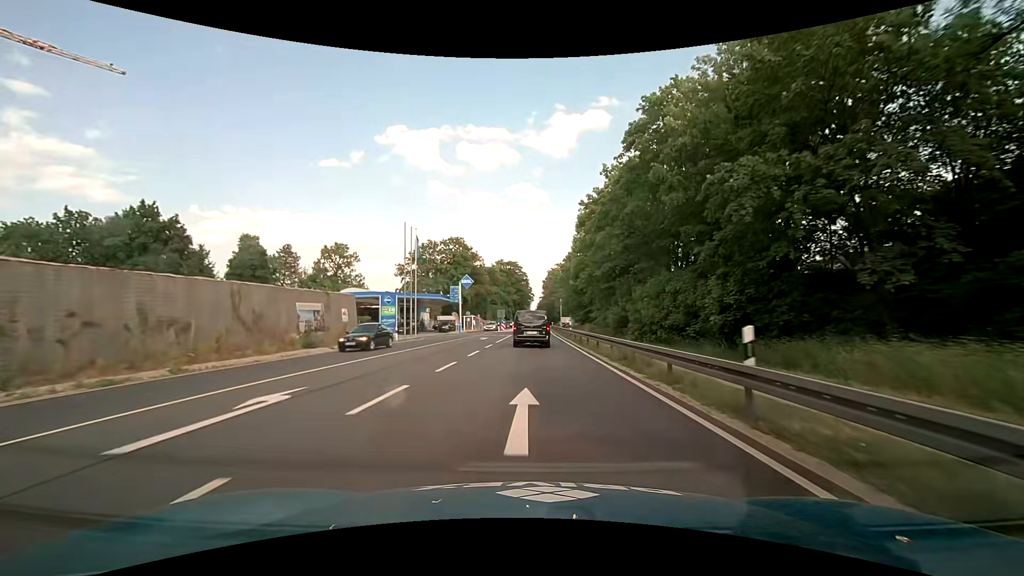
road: primary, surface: asphalt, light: Day
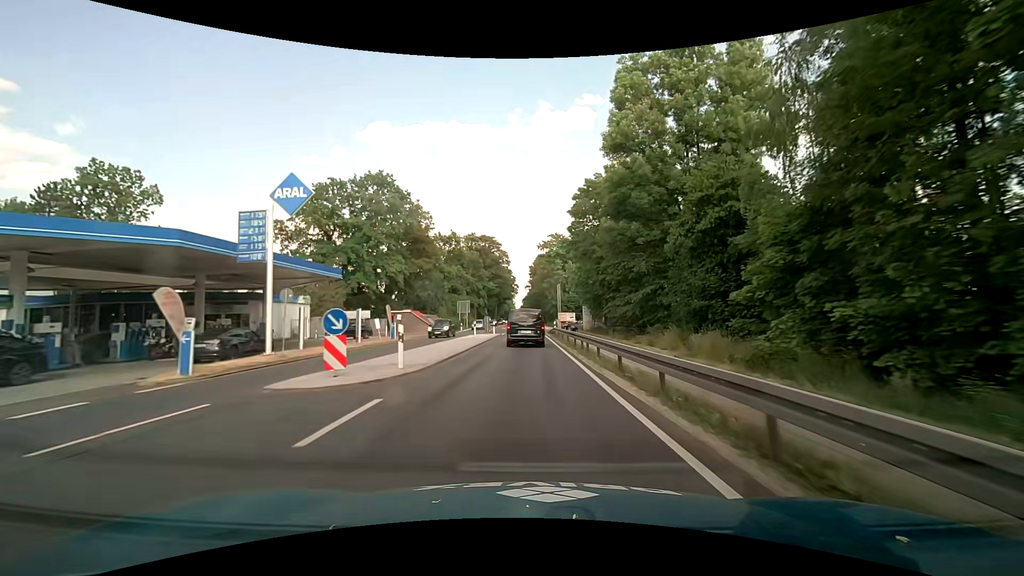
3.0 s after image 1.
(+0.8, +50.2) m; +2°
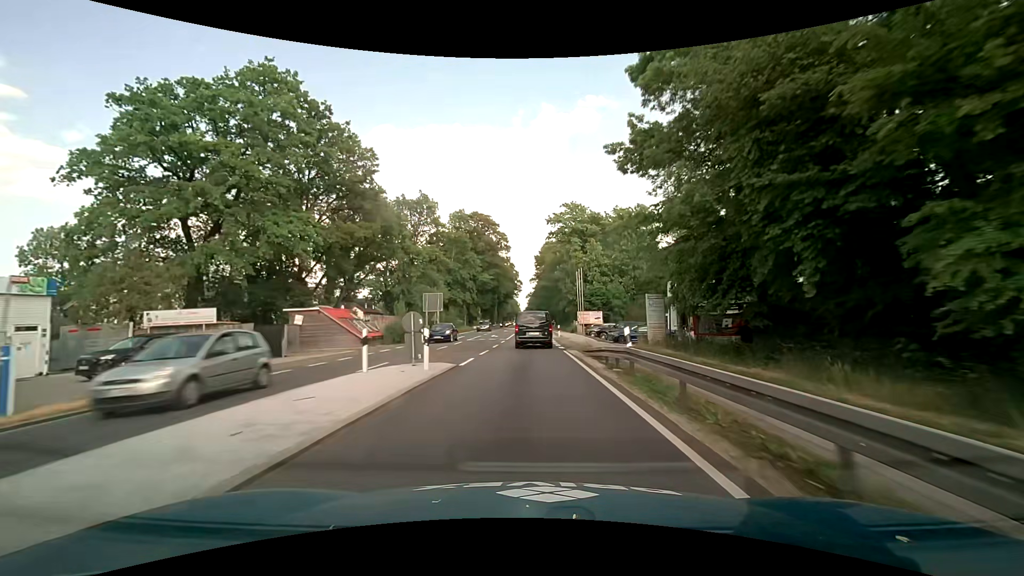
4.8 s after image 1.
(-0.2, +29.3) m; -1°
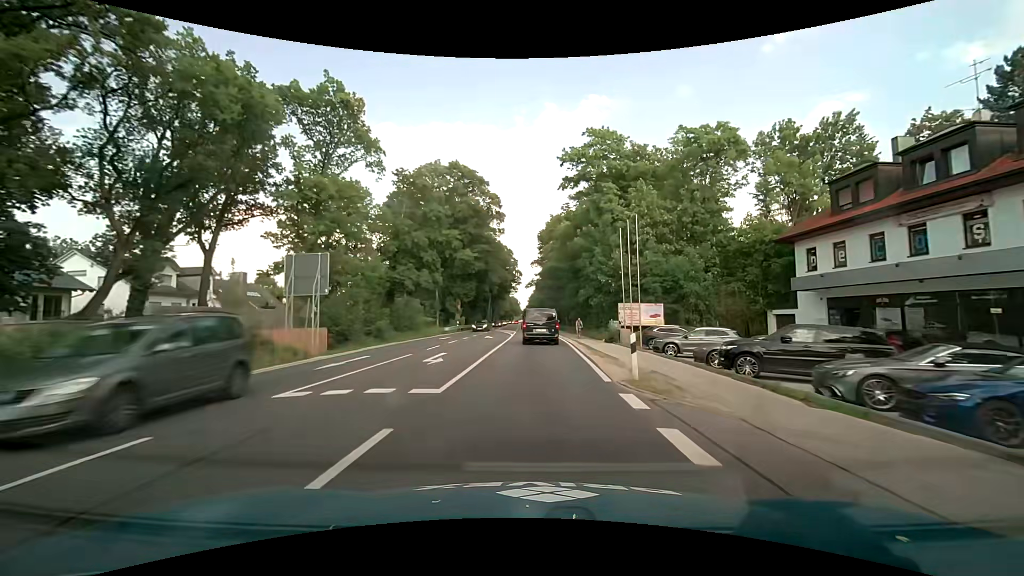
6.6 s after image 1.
(-0.1, +29.5) m; 0°
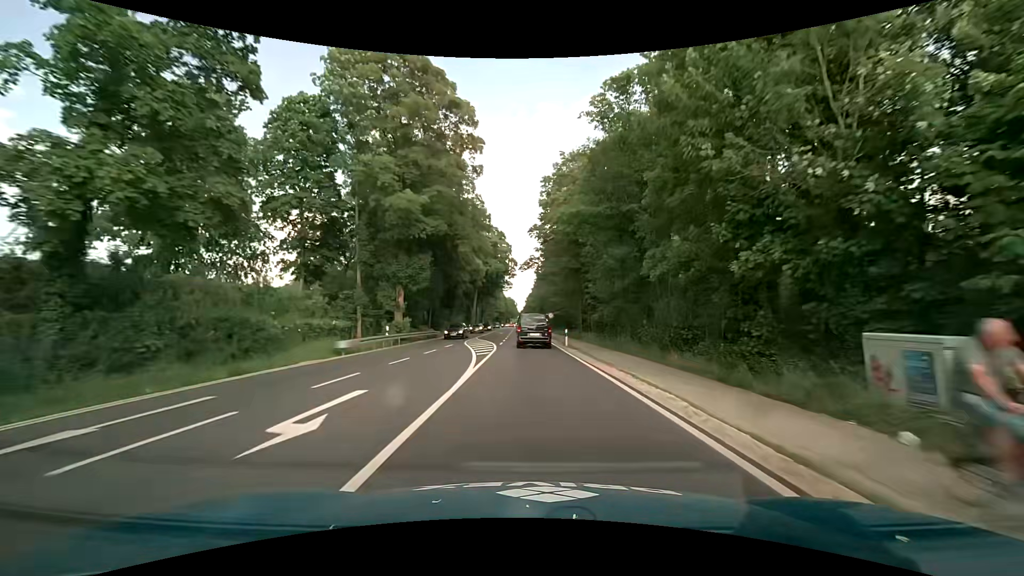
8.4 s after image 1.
(0.0, +29.8) m; 0°
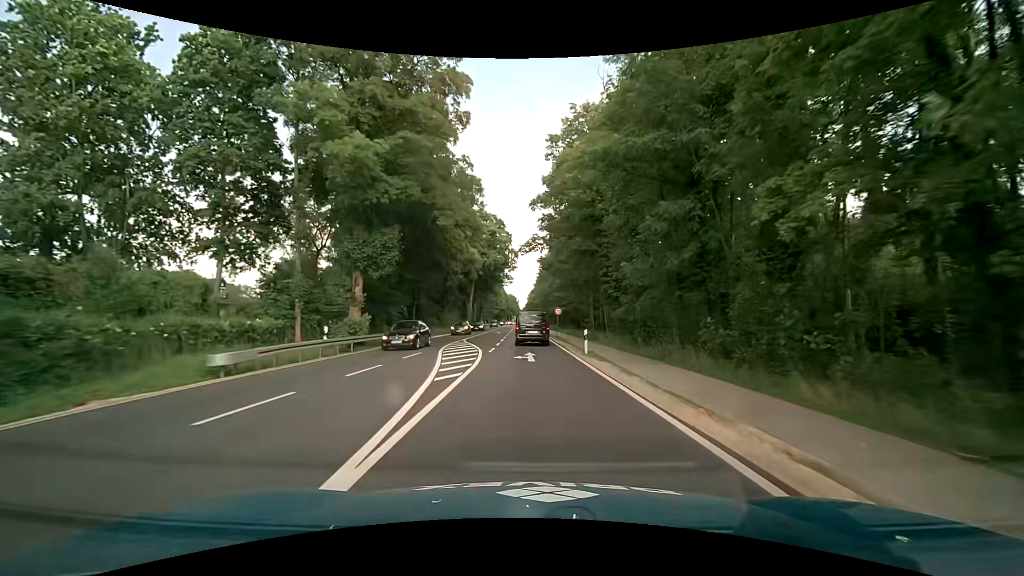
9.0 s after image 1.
(0.0, +10.0) m; 0°
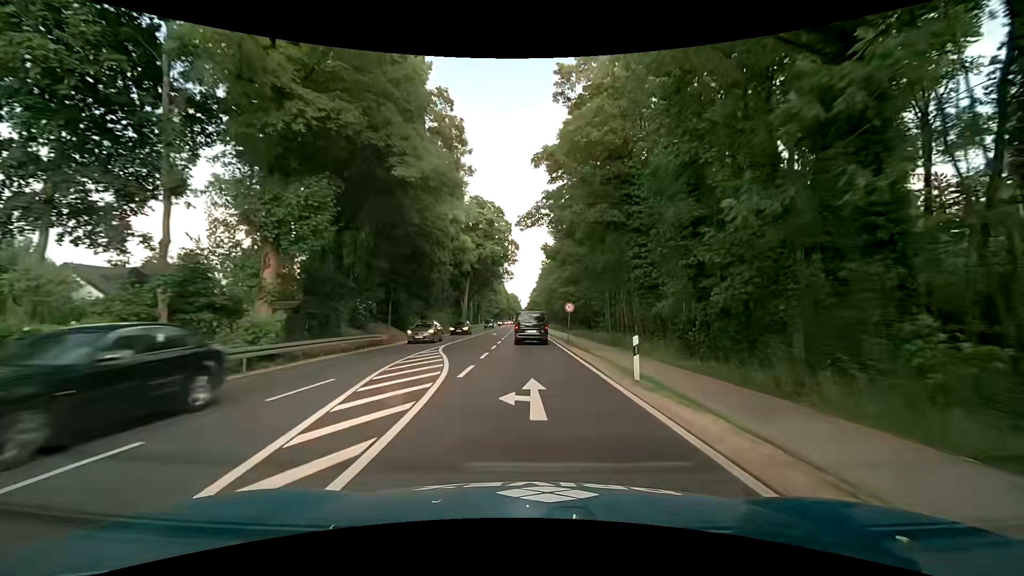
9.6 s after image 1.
(0.0, +10.0) m; -1°
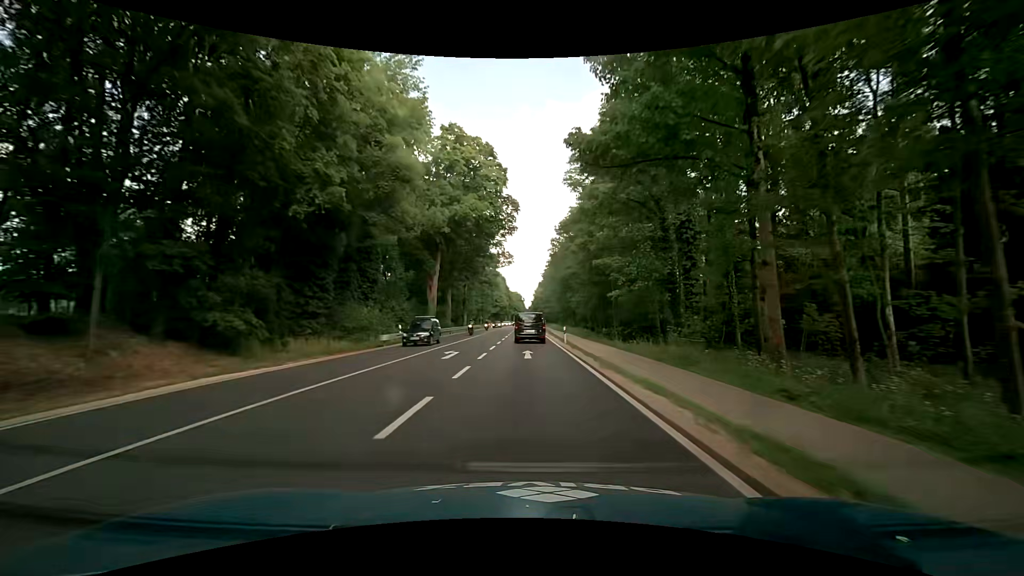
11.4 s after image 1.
(+0.1, +30.0) m; 0°
(0, +10) (0, +20) (0, +30) (0, +40) (0, +50) (0, +60) (0, +70) (0, +80) (0, +90) (0, +100) m
